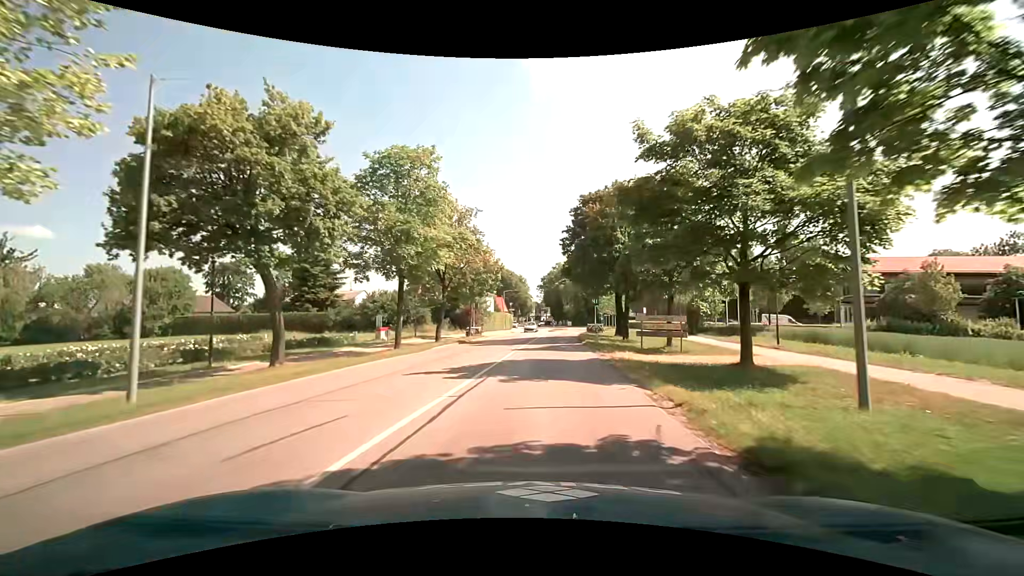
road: tertiary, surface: asphalt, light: Day
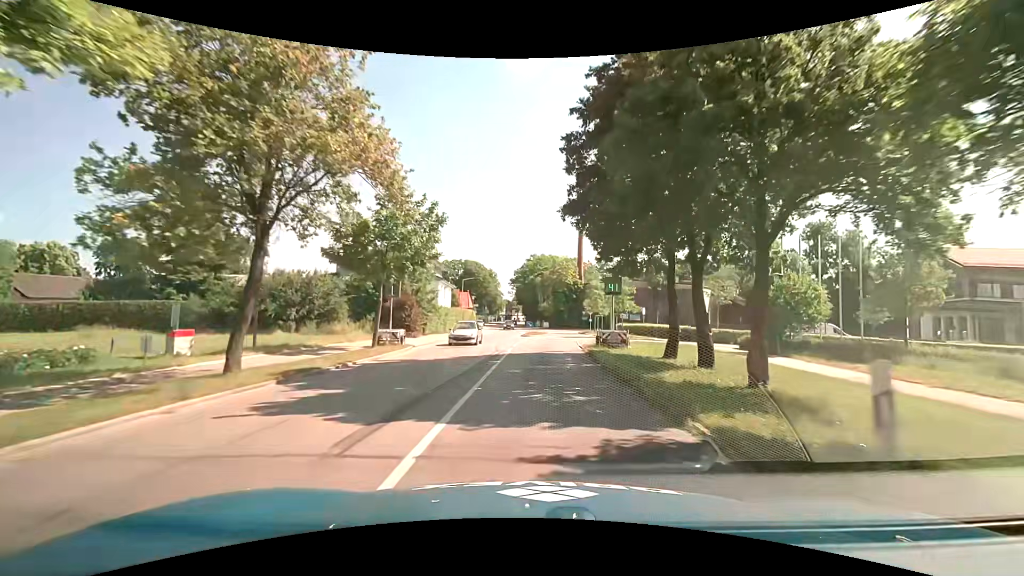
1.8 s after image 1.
(+0.3, +20.6) m; +4°
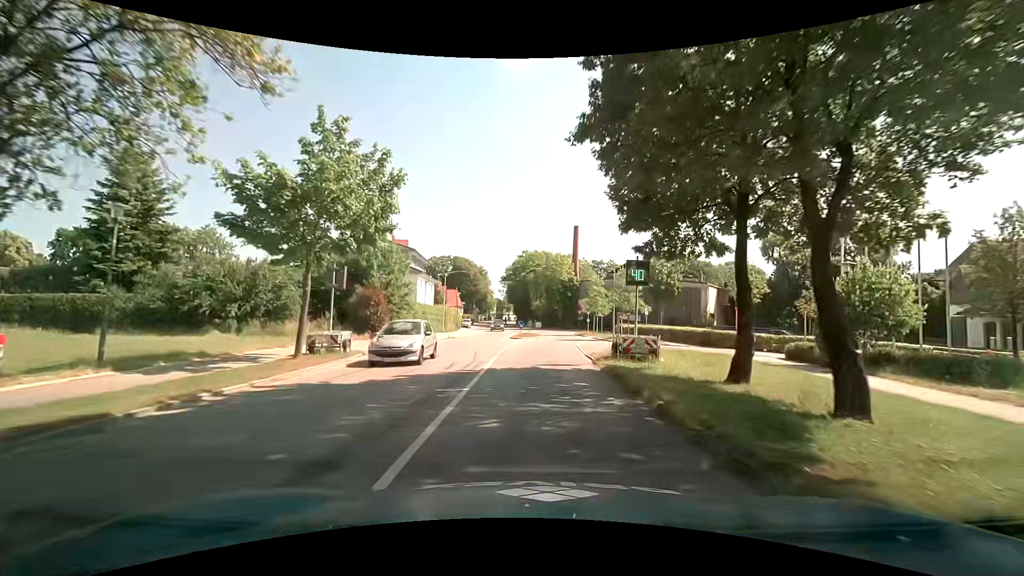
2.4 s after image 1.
(0.0, +6.8) m; 0°
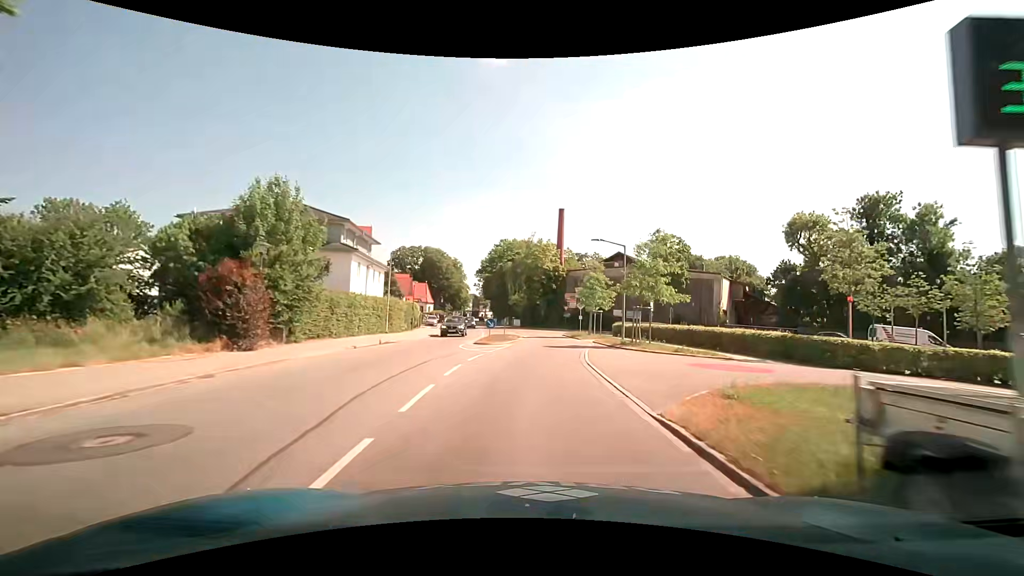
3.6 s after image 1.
(+0.4, +13.5) m; +3°
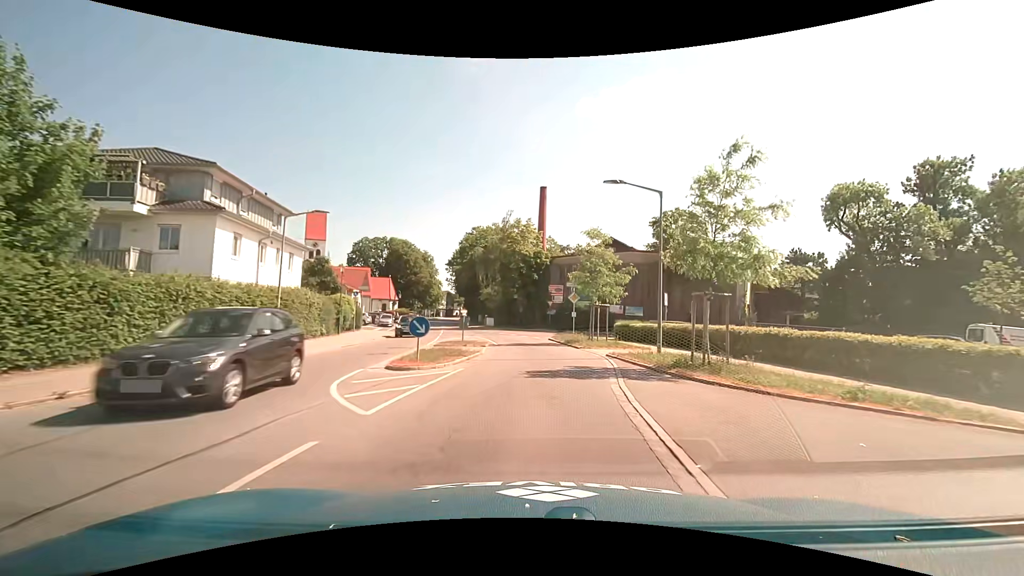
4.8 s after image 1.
(+0.3, +13.3) m; +2°
